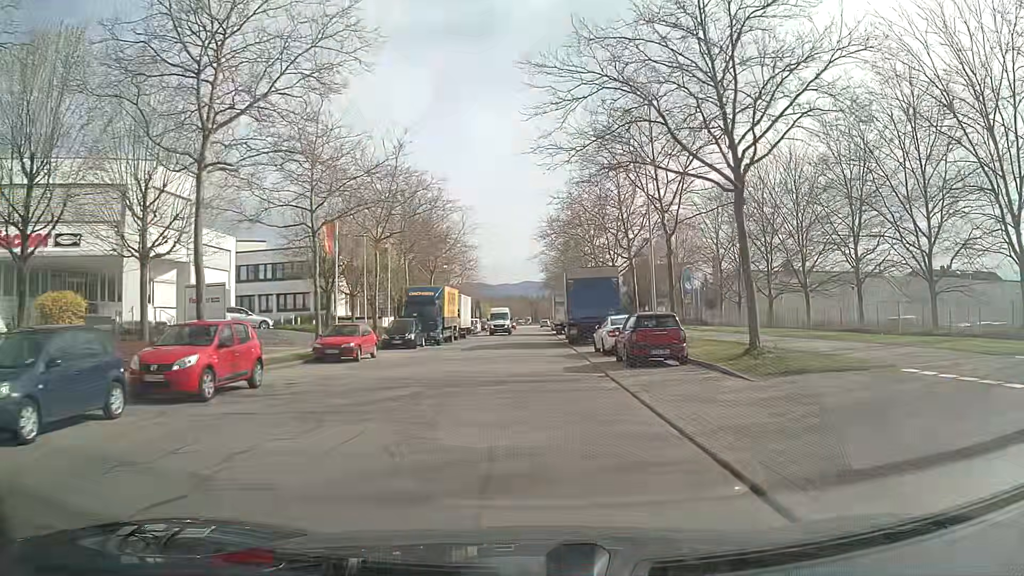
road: tertiary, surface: asphalt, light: Day
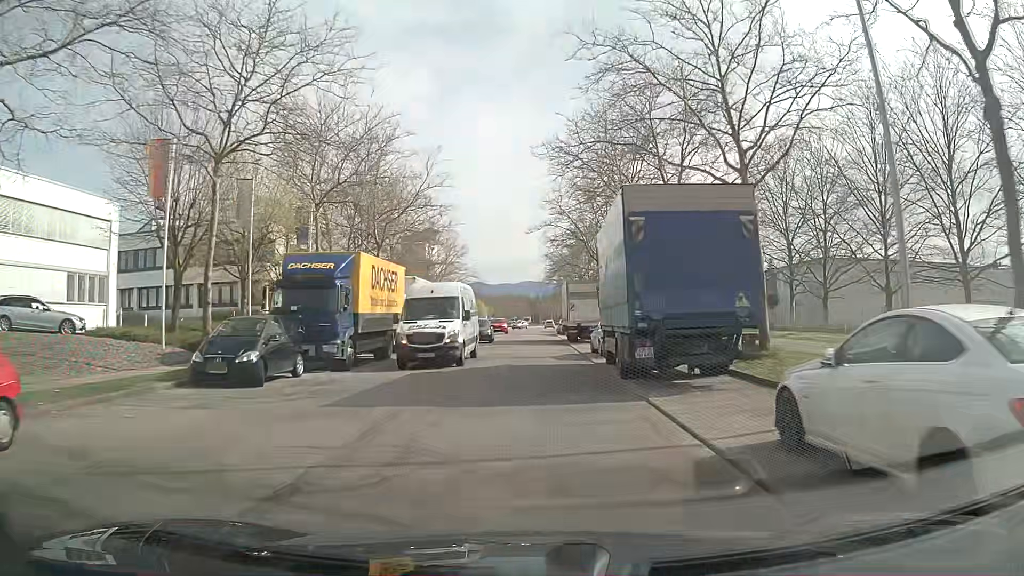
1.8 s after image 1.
(+0.1, +20.5) m; 0°
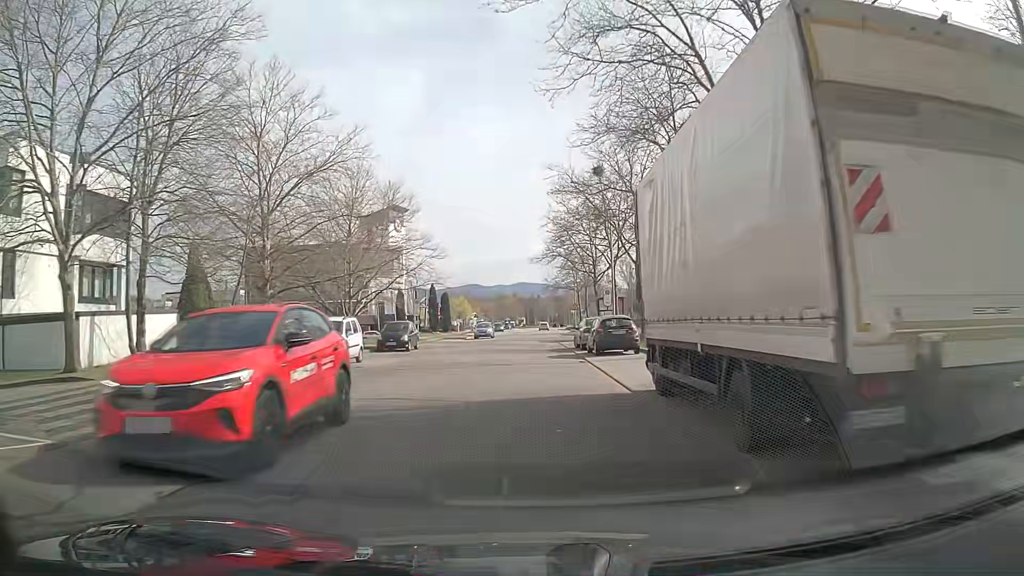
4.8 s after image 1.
(+0.3, +33.6) m; +1°
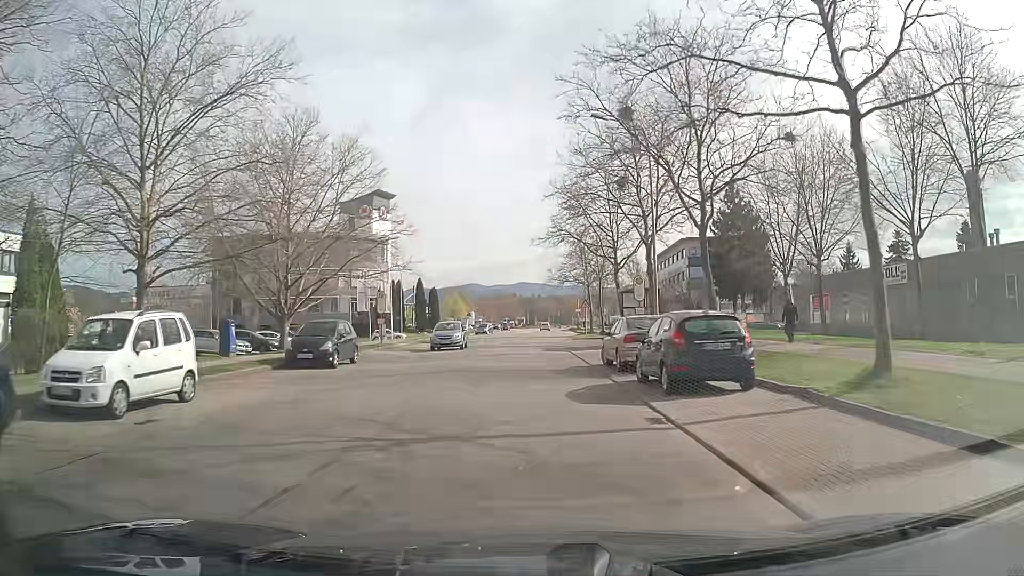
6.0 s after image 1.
(-0.1, +13.1) m; 0°
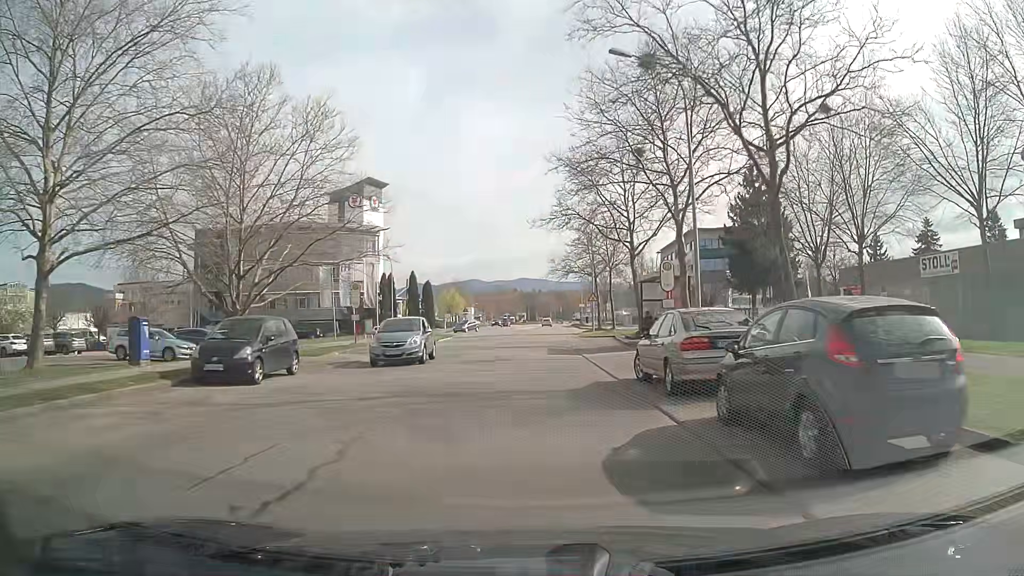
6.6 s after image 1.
(0.0, +6.3) m; 0°
